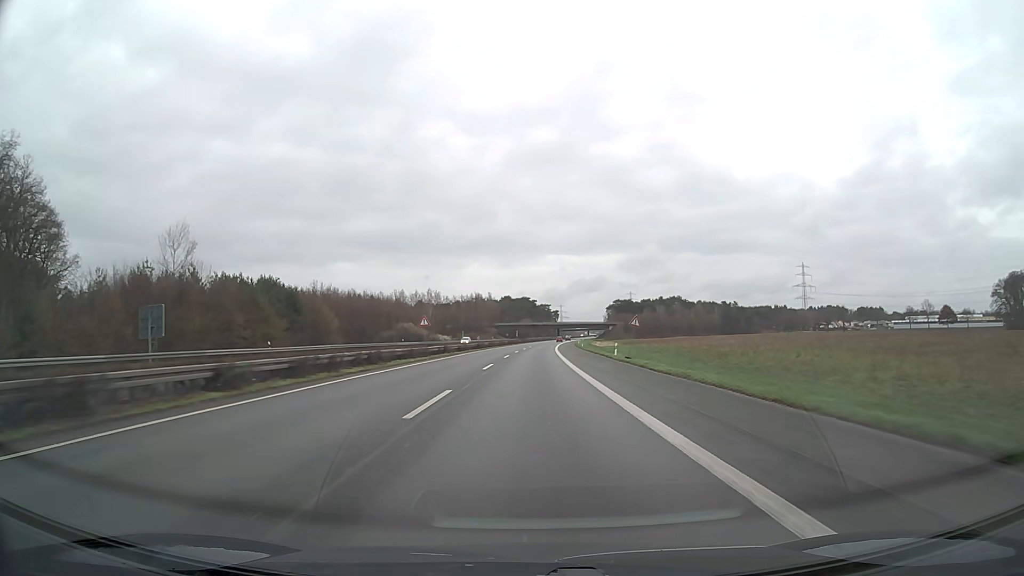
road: motorway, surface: asphalt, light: Day
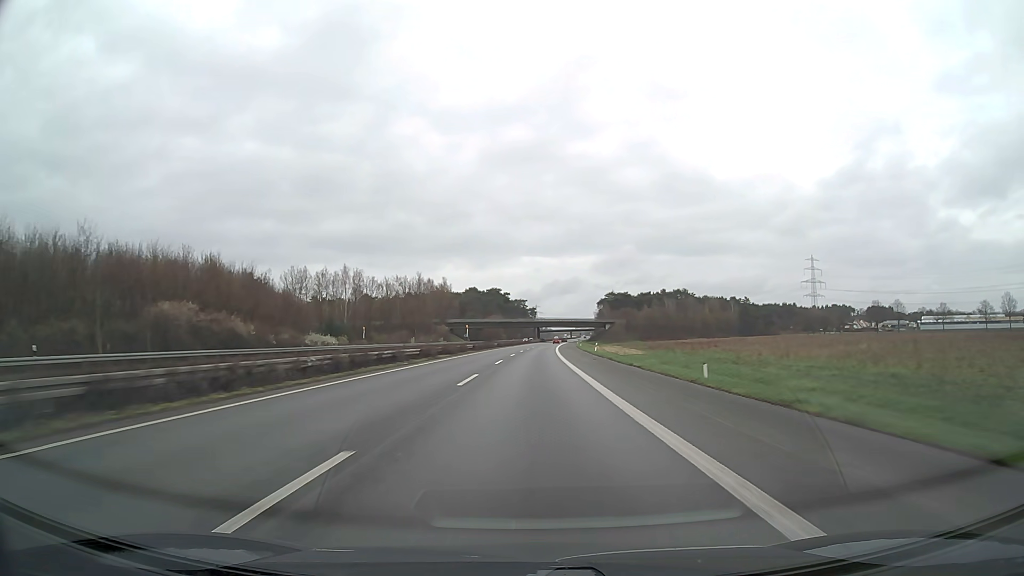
(+1.6, +81.6) m; +2°
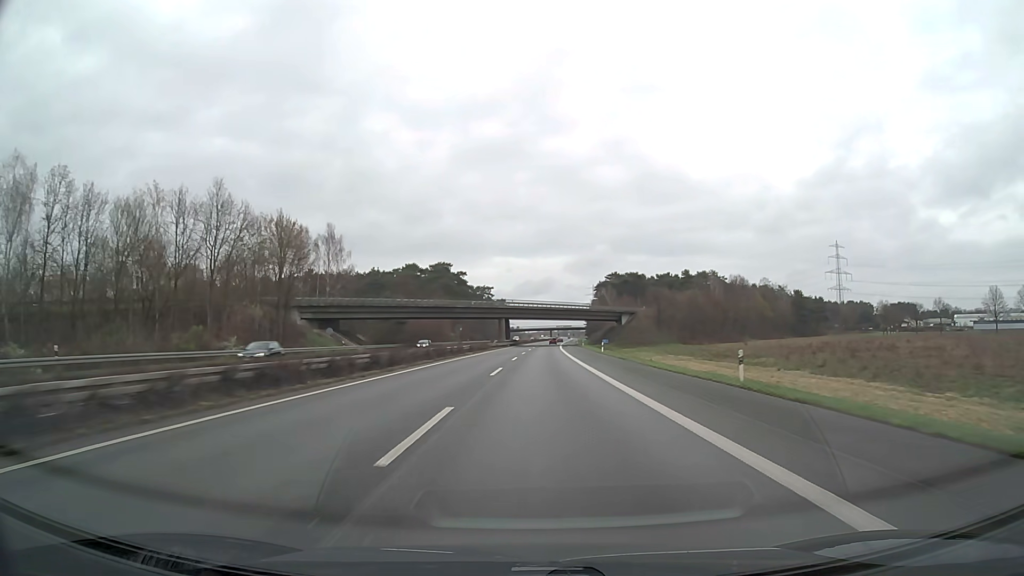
(+2.0, +102.6) m; +2°
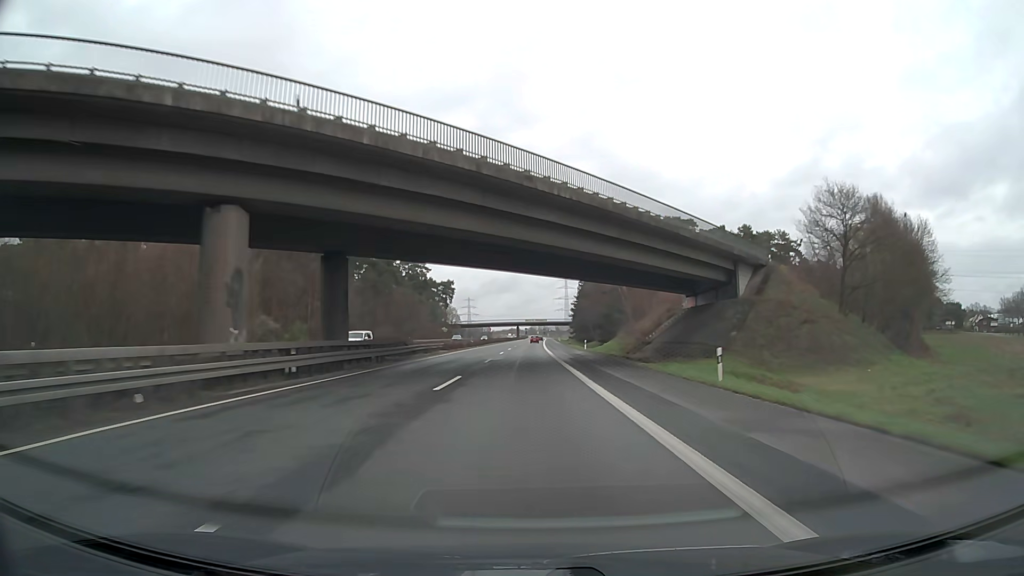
(+3.0, +100.1) m; +3°
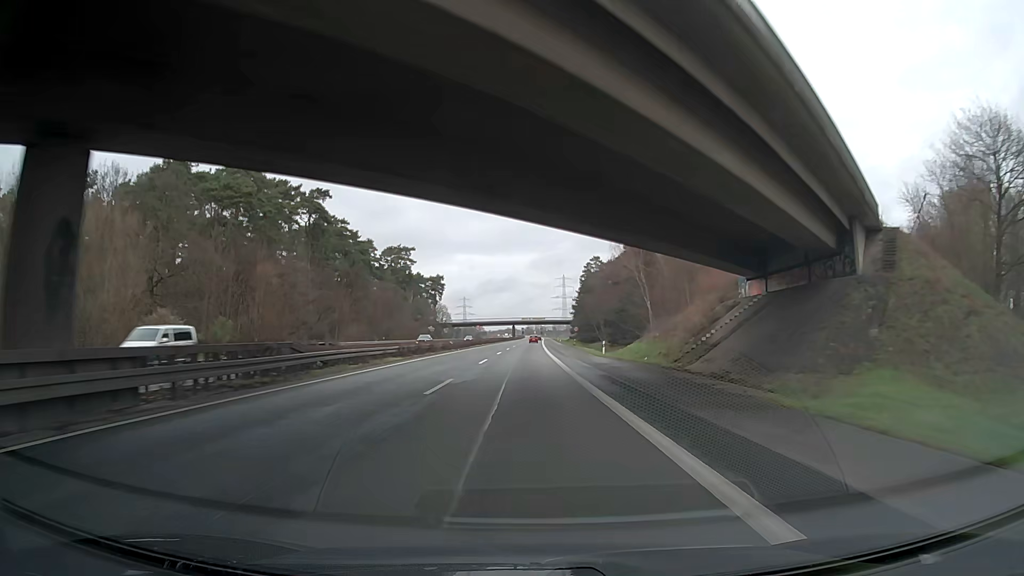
(+0.1, +19.3) m; +1°
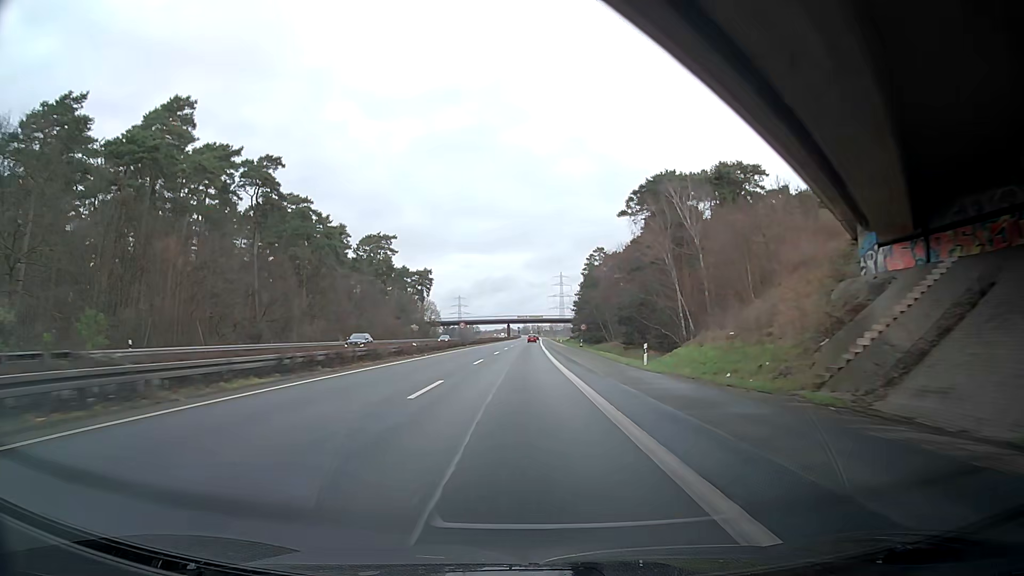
(+0.3, +19.0) m; +1°
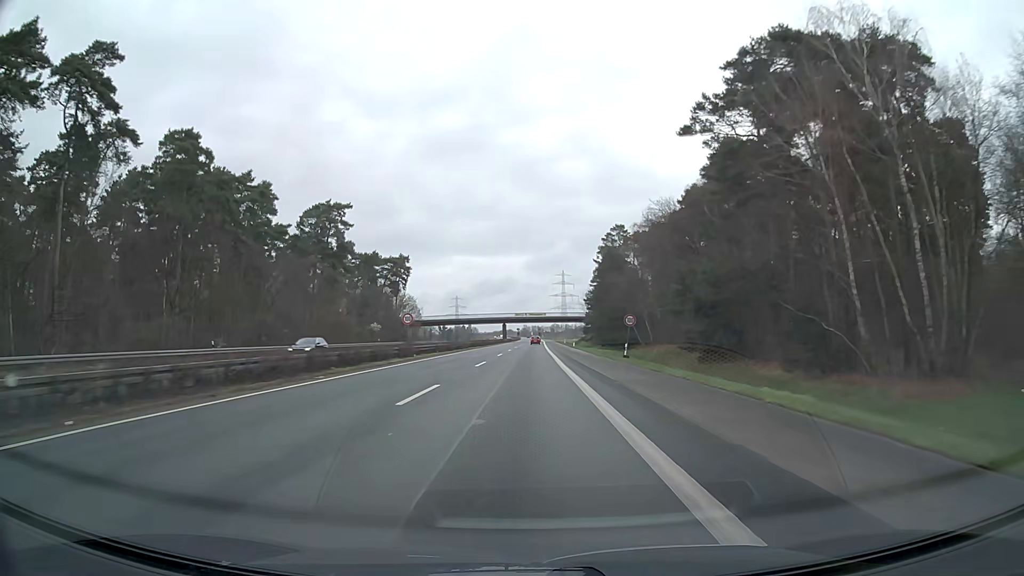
(-0.2, +37.3) m; 0°
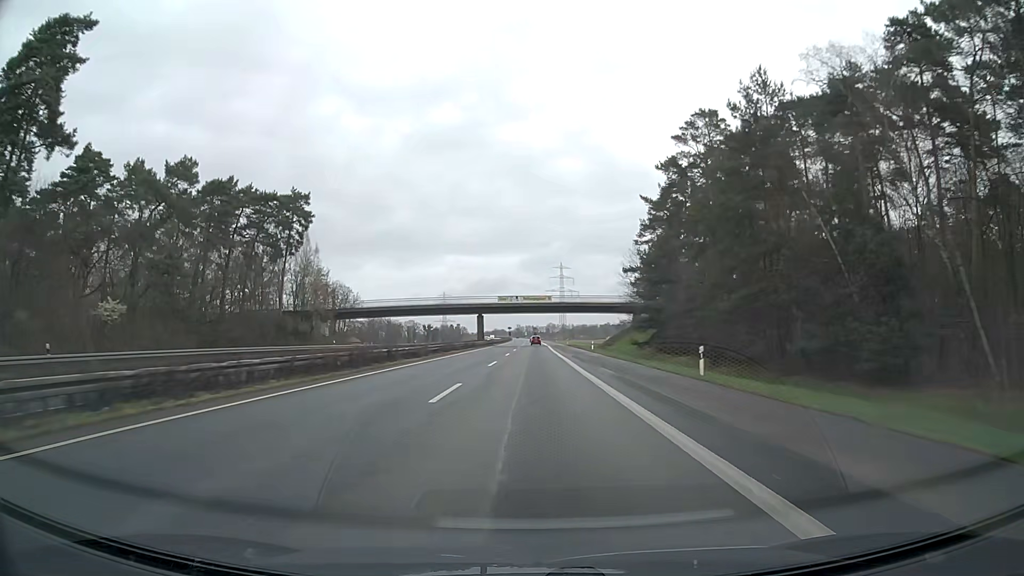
(0.0, +71.3) m; +1°
(0, +10) (0, +20) (0, +30) (0, +40) (0, +50) (0, +60) (0, +70) (0, +80) (+1, +90) (+1, +100) m
